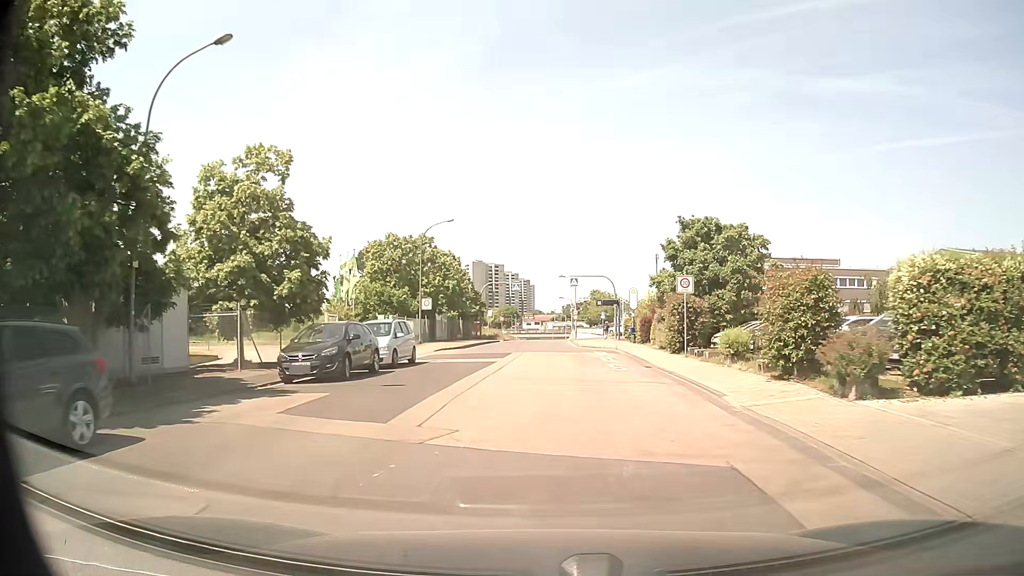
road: unclassified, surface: asphalt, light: Day
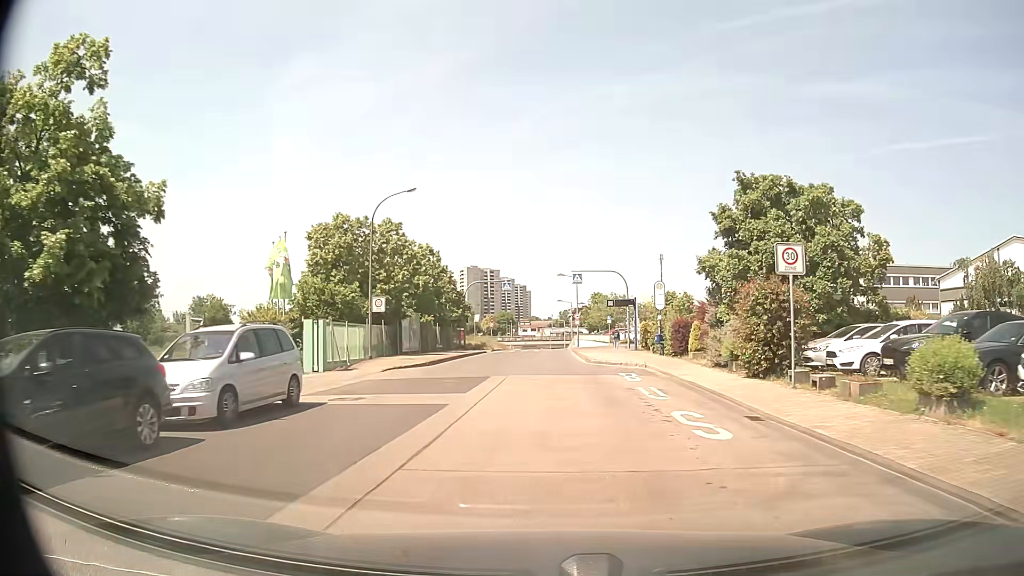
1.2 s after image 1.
(+0.1, +11.7) m; +1°
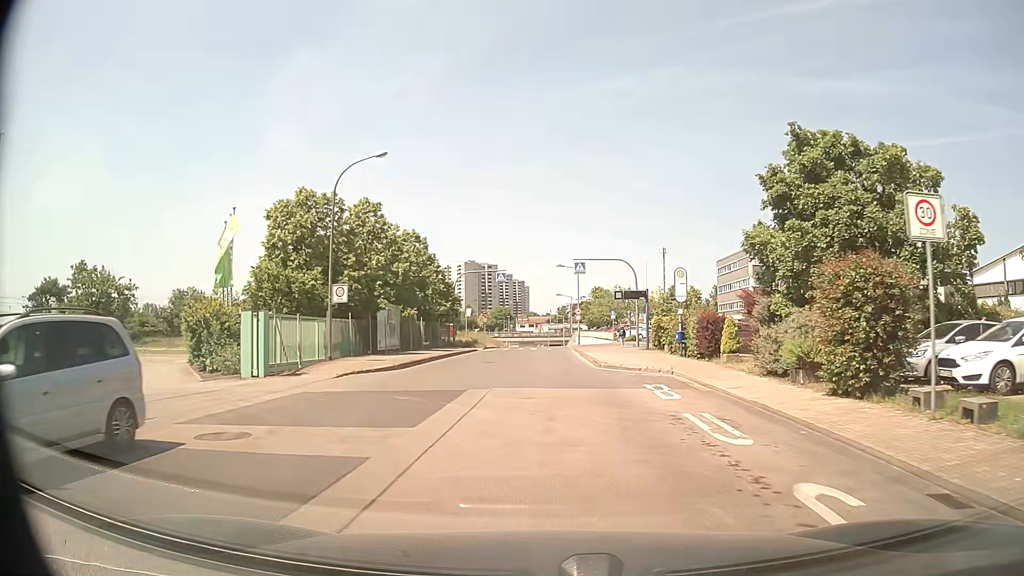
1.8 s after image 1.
(0.0, +5.7) m; 0°
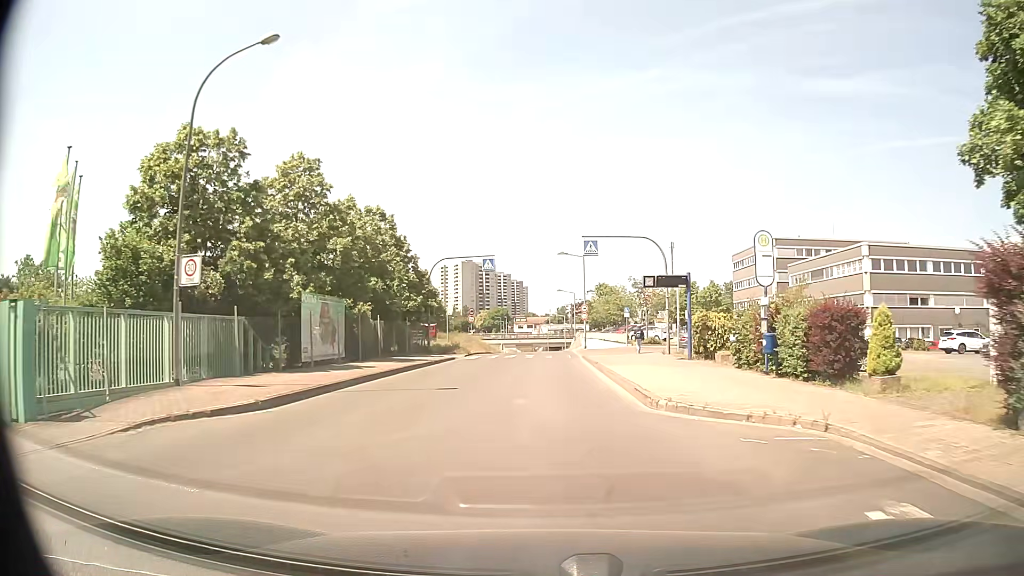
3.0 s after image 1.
(+0.1, +11.3) m; 0°
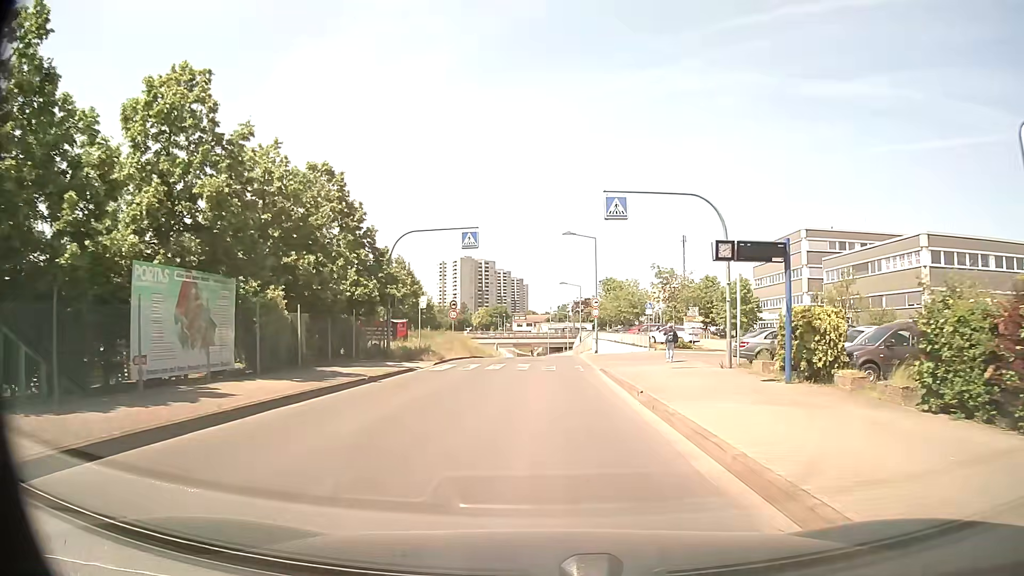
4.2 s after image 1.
(0.0, +11.1) m; 0°
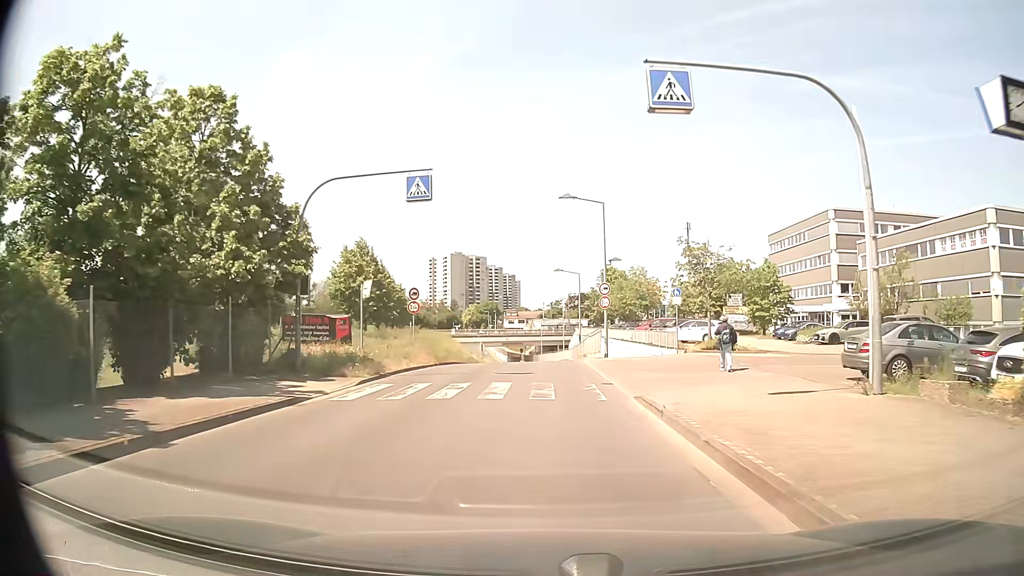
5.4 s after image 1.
(+0.1, +10.9) m; 0°
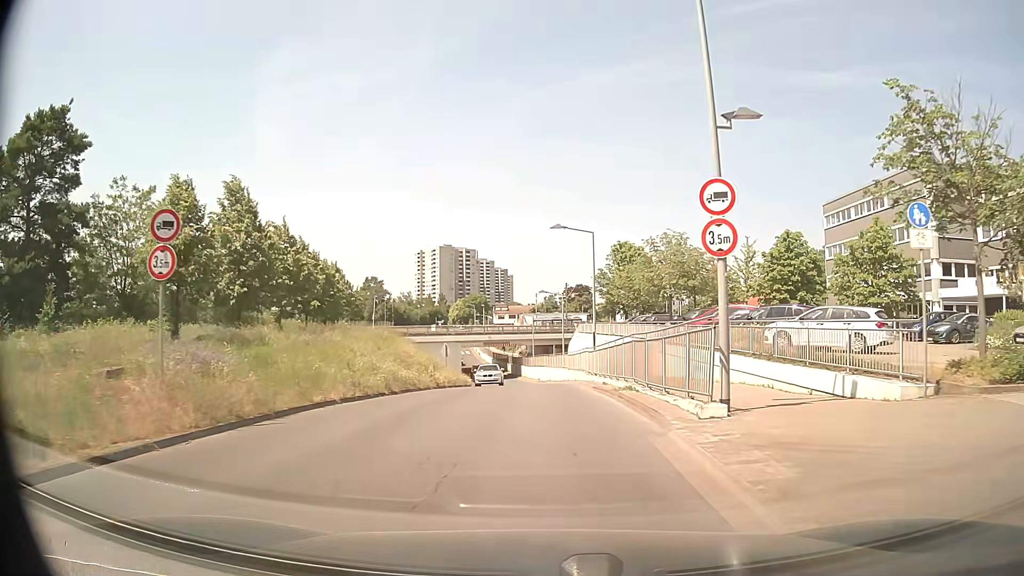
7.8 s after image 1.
(+0.3, +21.6) m; +1°
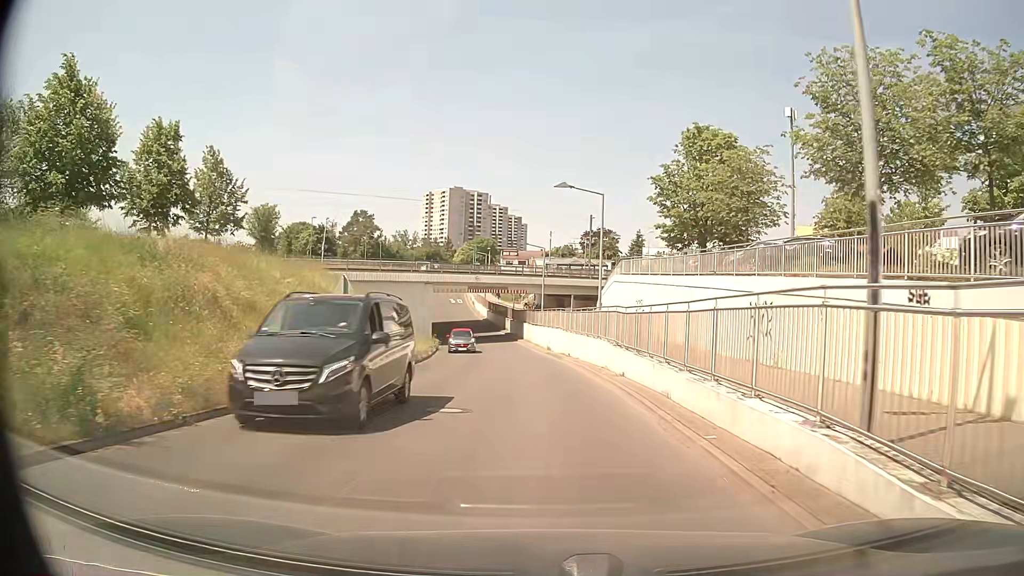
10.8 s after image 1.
(-0.1, +27.4) m; -1°
